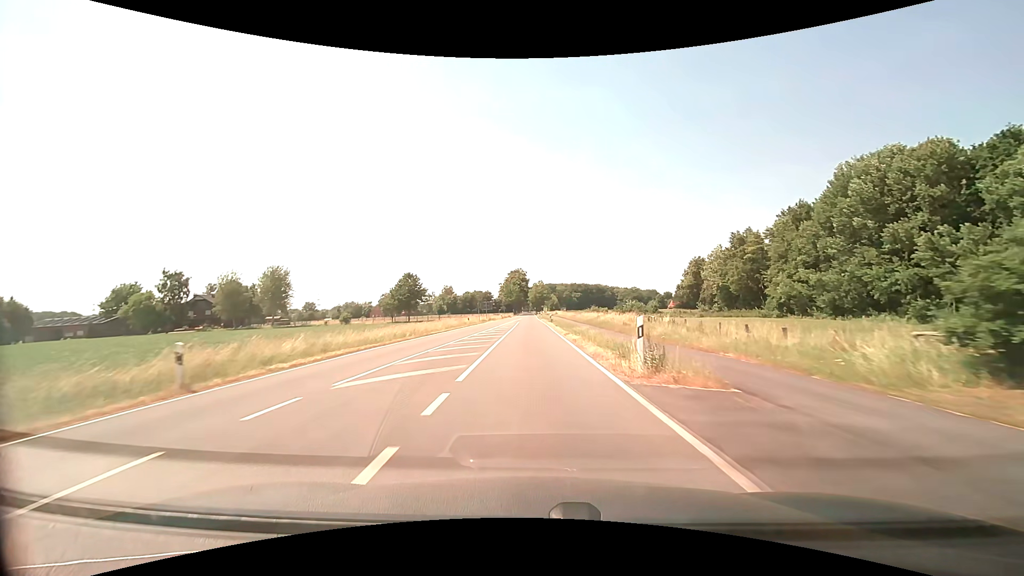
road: secondary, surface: asphalt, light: Day
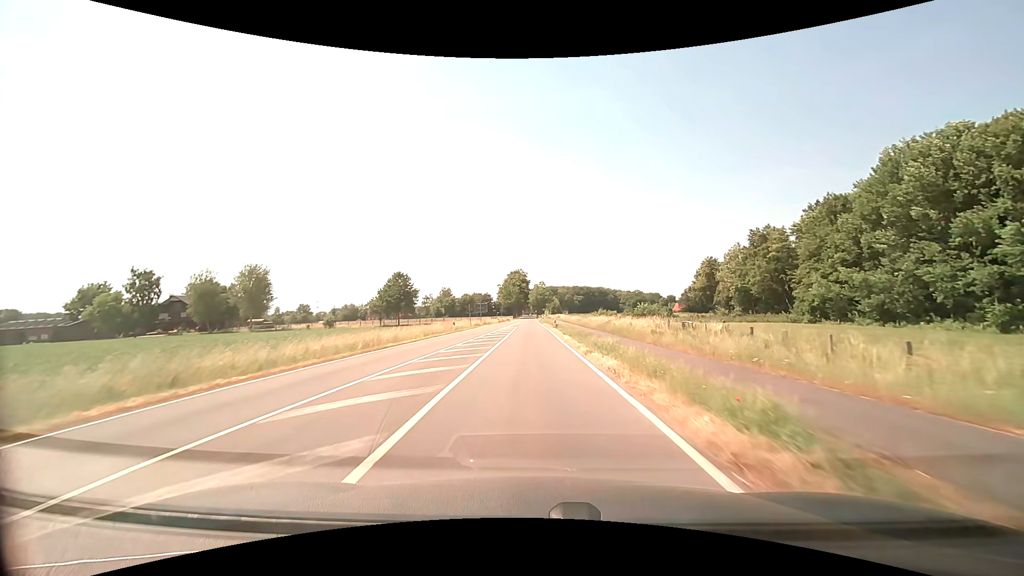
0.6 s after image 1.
(0.0, +10.6) m; 0°
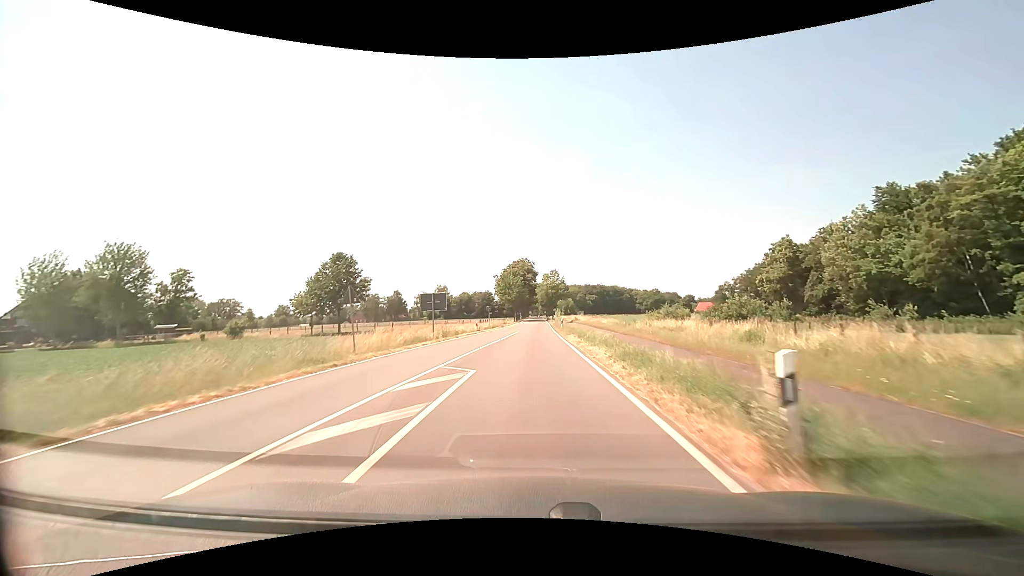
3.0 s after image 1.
(-0.1, +41.1) m; -1°
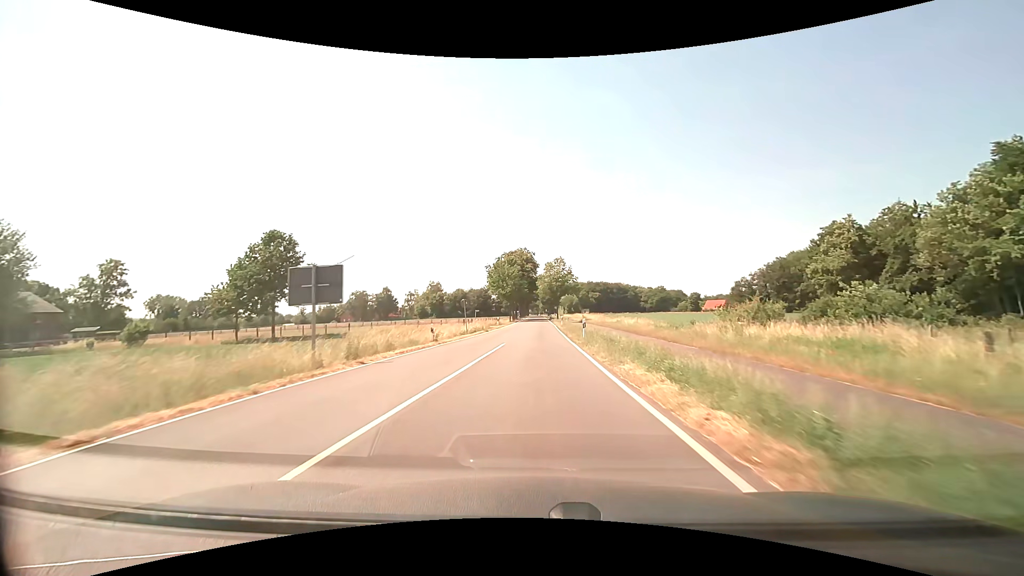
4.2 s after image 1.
(0.0, +20.2) m; 0°
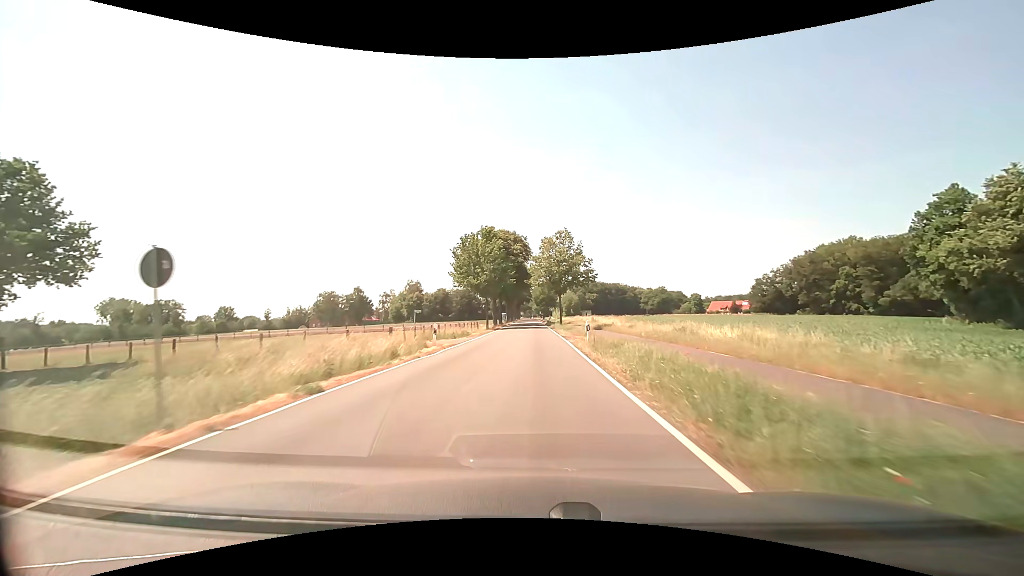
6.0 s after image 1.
(+0.2, +30.5) m; +1°
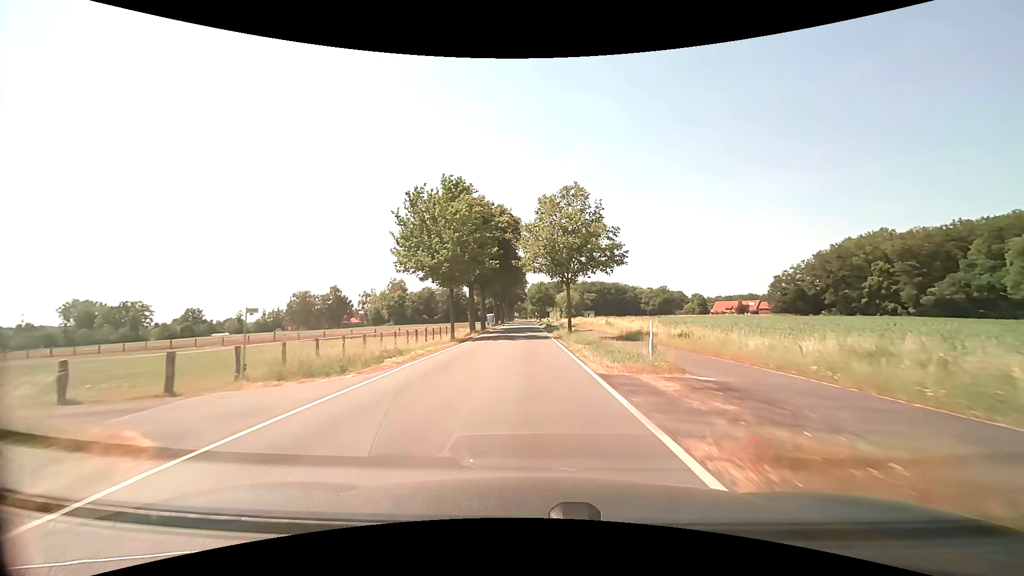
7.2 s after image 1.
(+0.2, +20.5) m; +1°
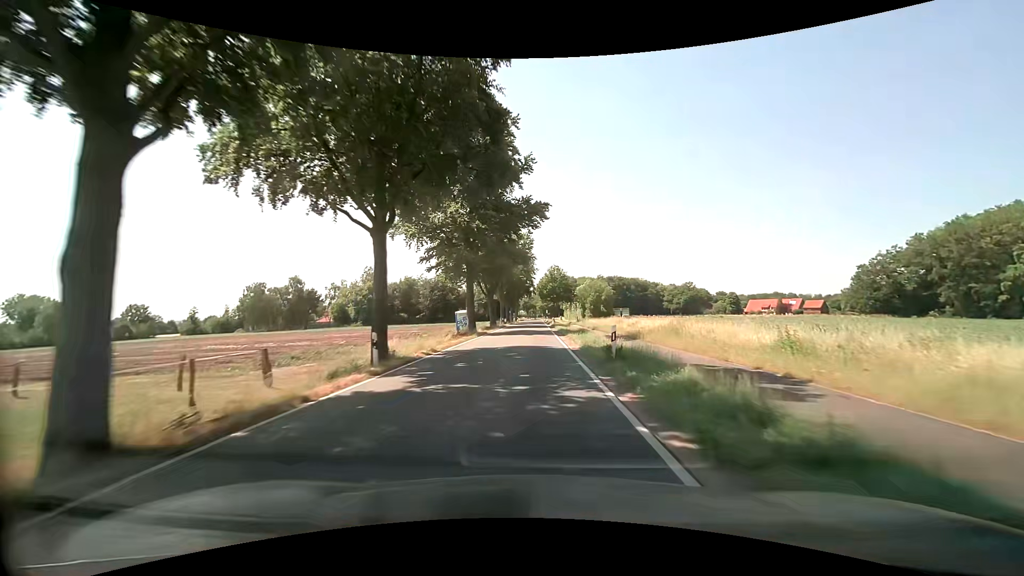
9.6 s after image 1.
(-0.3, +41.4) m; -1°
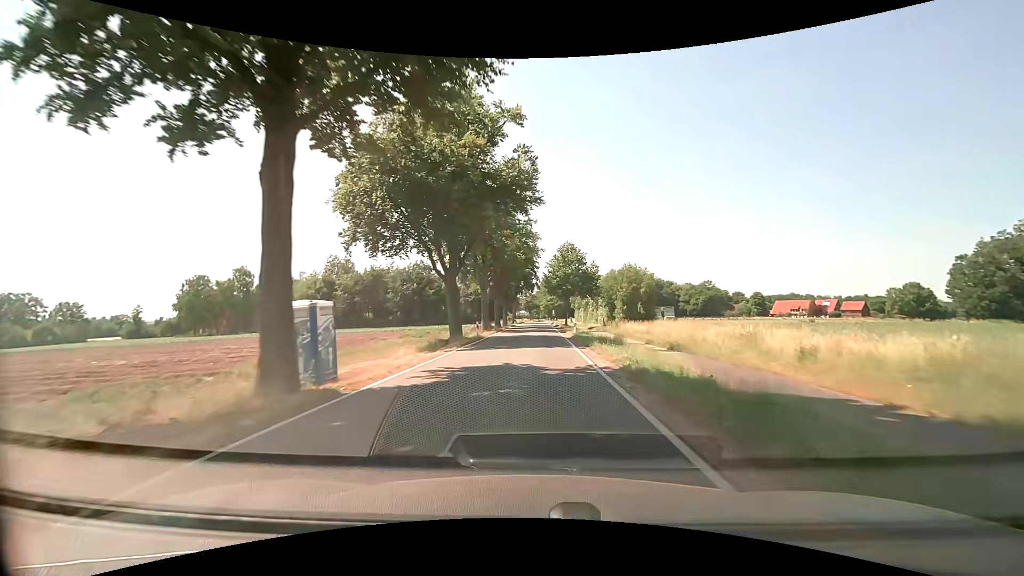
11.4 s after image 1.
(-0.1, +31.6) m; 0°
(0, +10) (0, +20) (0, +30) (0, +40) (0, +50) (+1, +60) (+1, +70) (+1, +80) (+1, +90) (+2, +100) m
